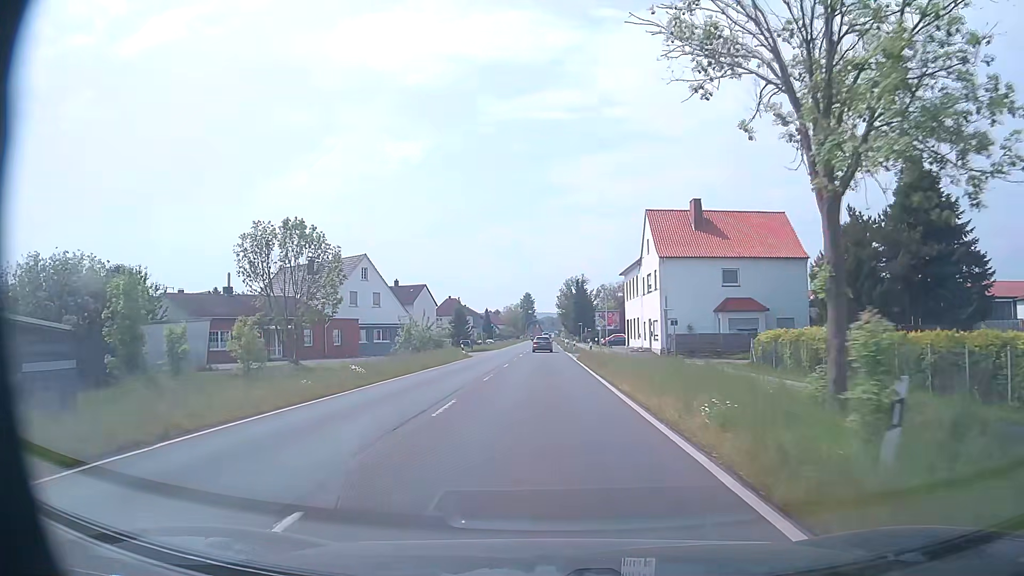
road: primary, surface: asphalt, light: Day
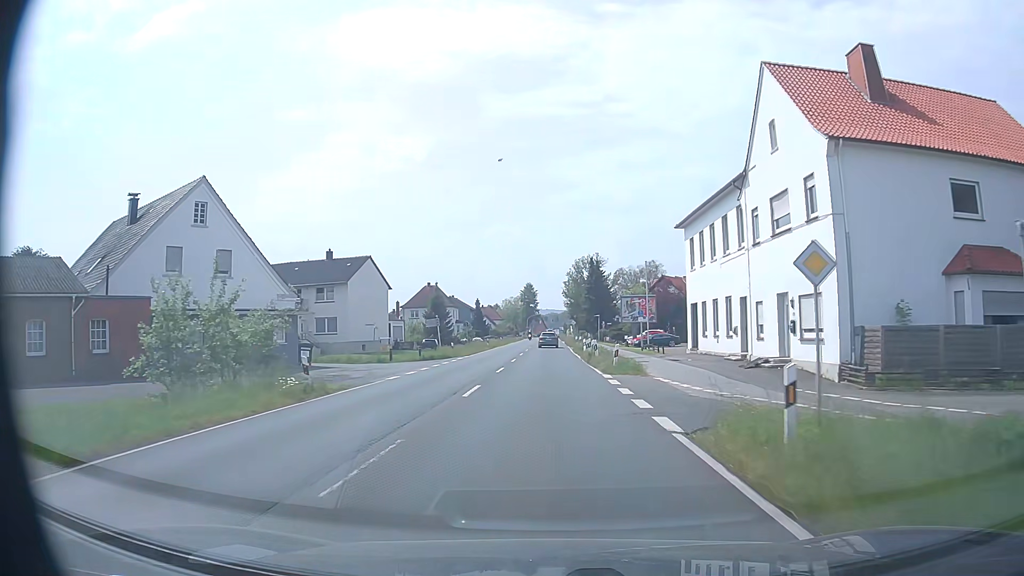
(-0.1, +33.1) m; 0°
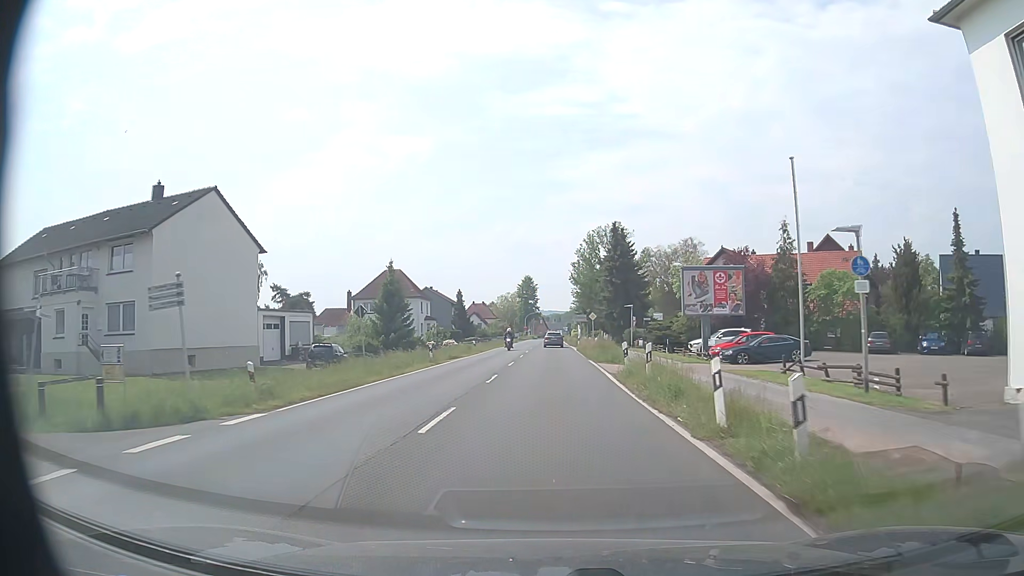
(0.0, +33.1) m; 0°
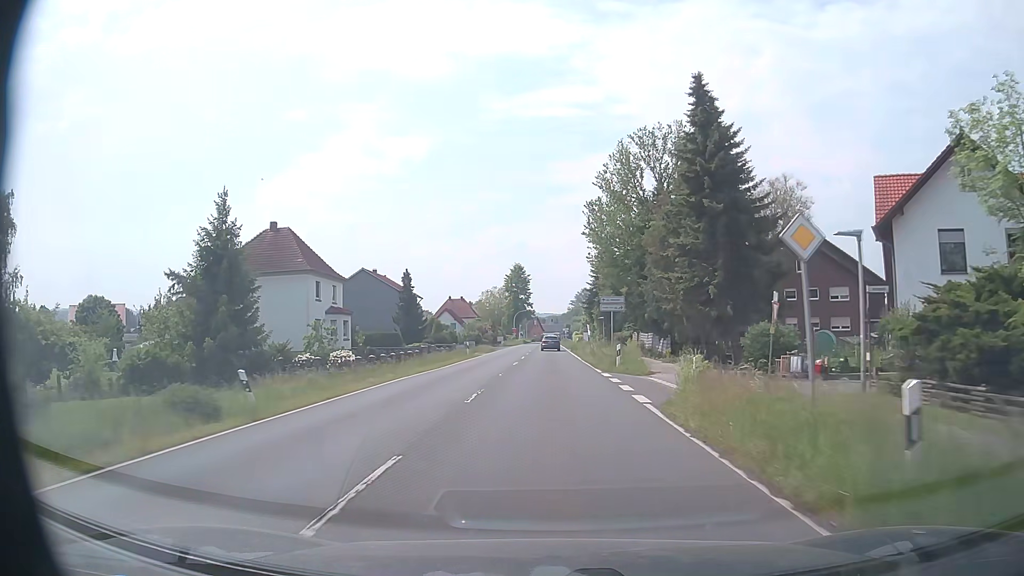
(0.0, +41.1) m; 0°
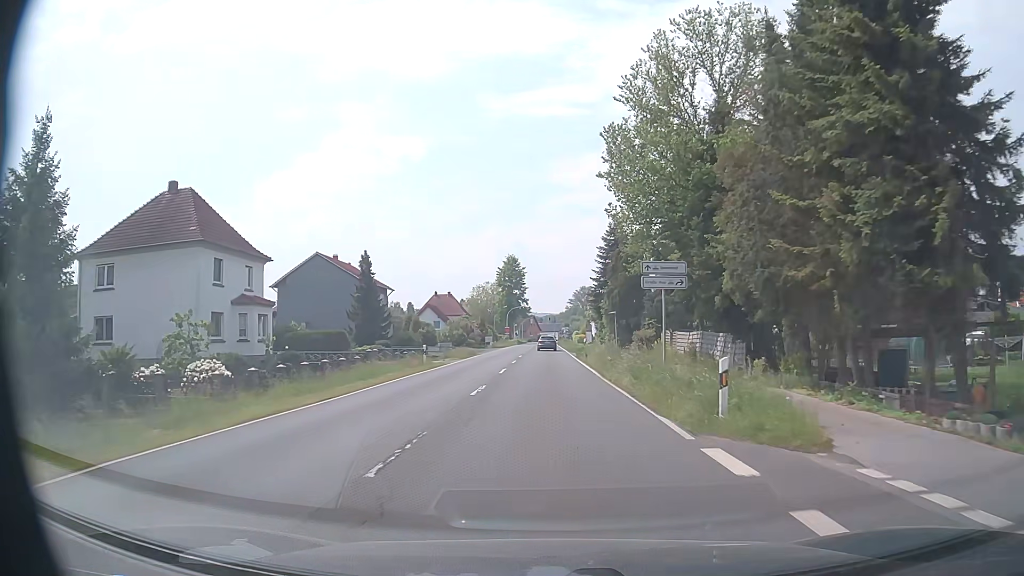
(+0.1, +16.4) m; 0°
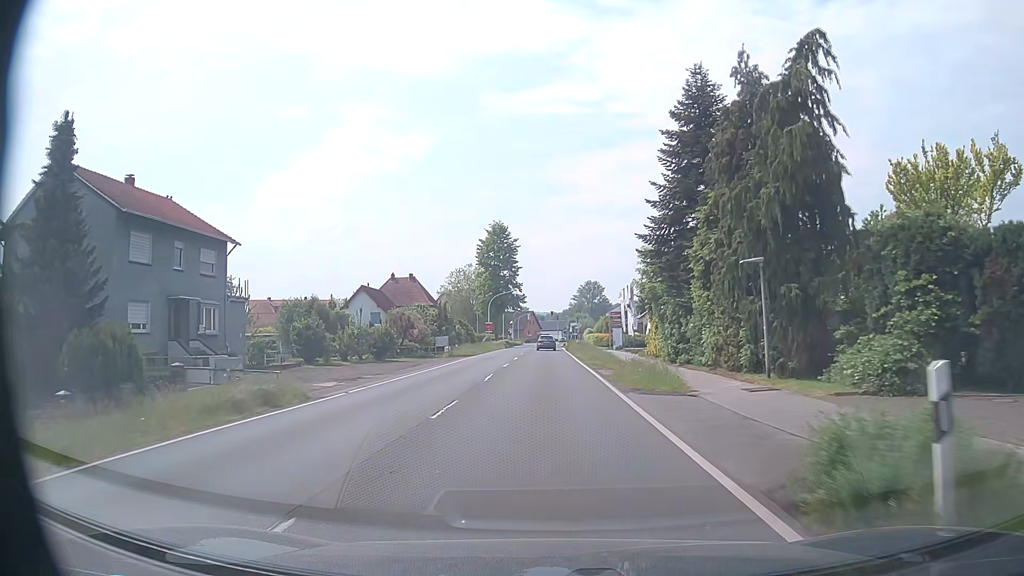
(0.0, +41.2) m; 0°
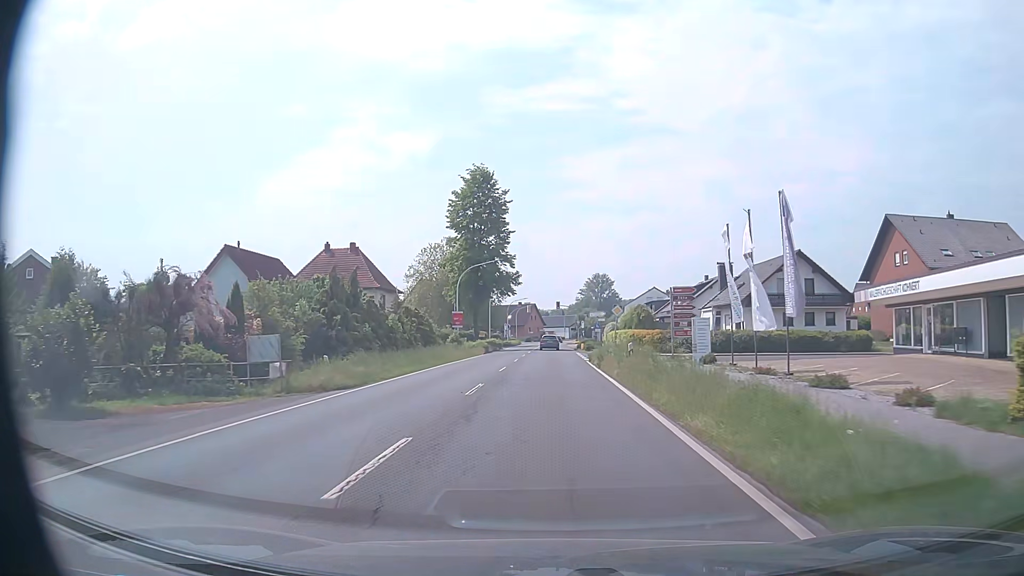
(-0.1, +32.9) m; 0°
